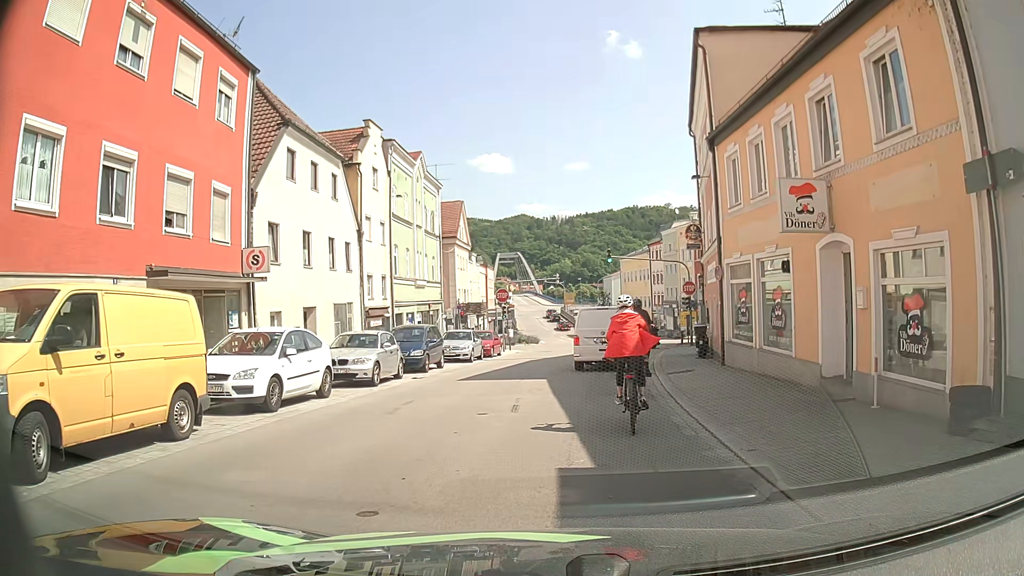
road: tertiary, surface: asphalt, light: Day
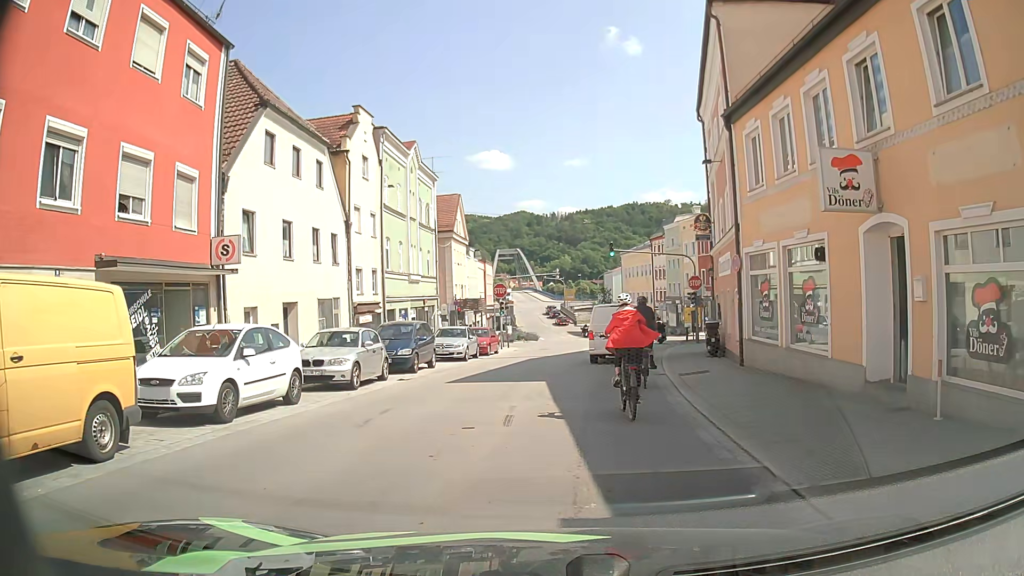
(+0.1, +1.9) m; +2°
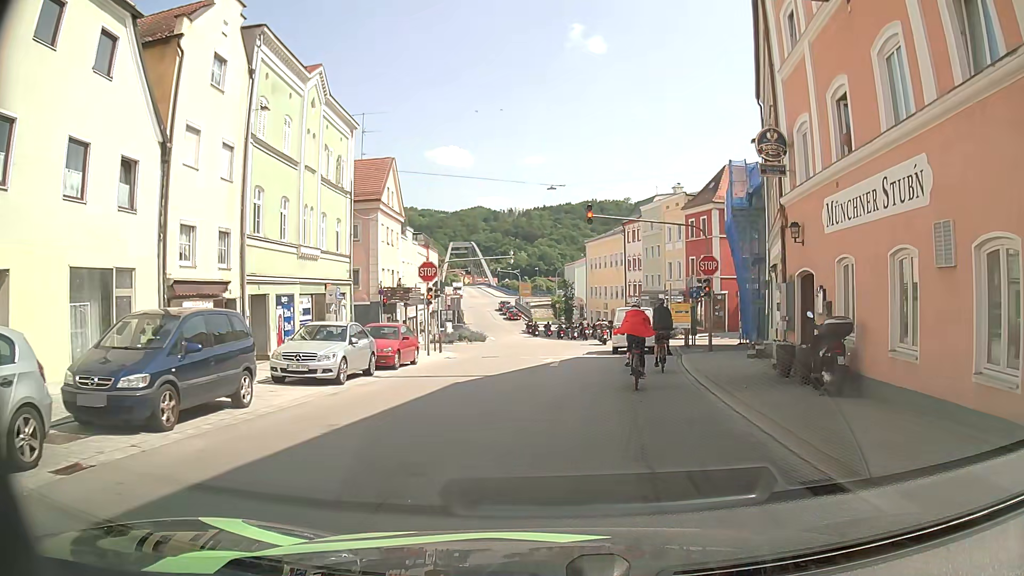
(+0.5, +12.7) m; +4°
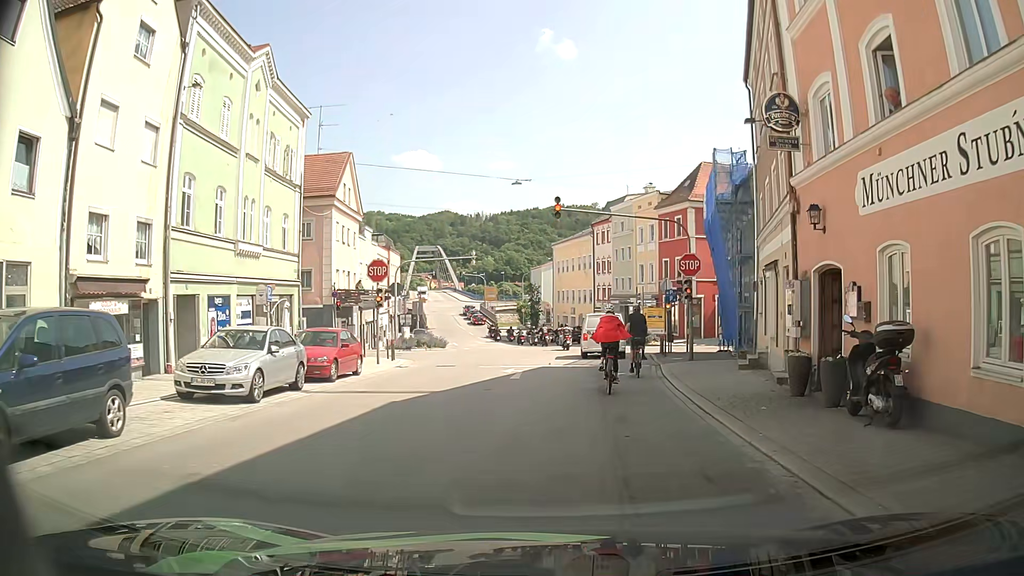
(+0.1, +2.9) m; +3°
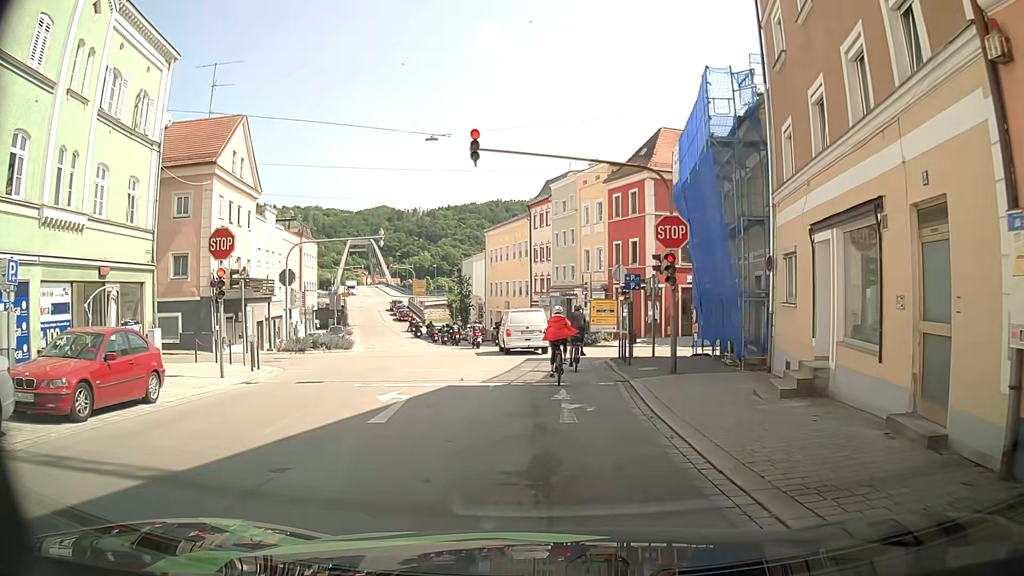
(+0.5, +8.3) m; +6°
